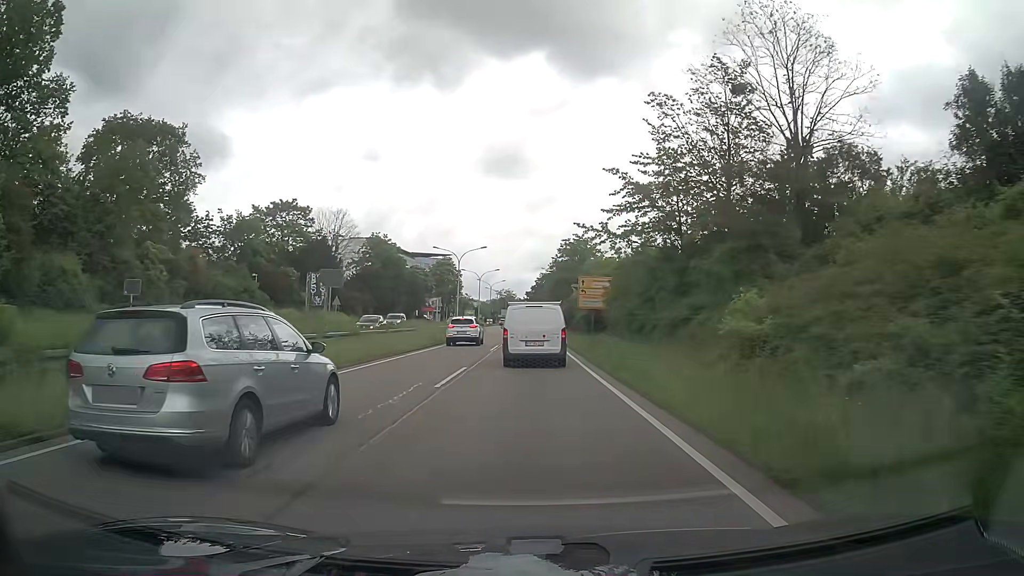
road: trunk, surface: asphalt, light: Day
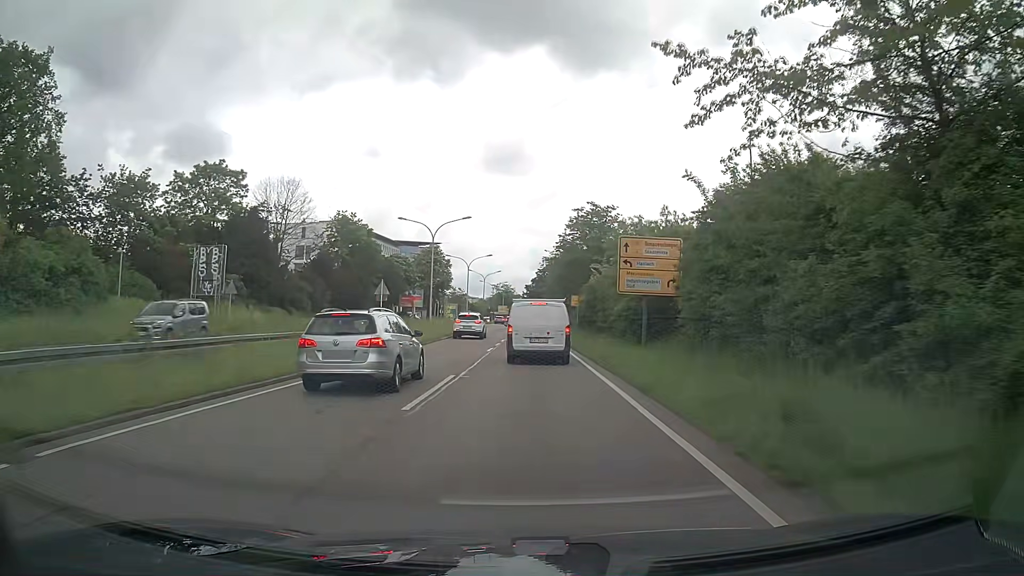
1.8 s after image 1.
(0.0, +22.0) m; 0°
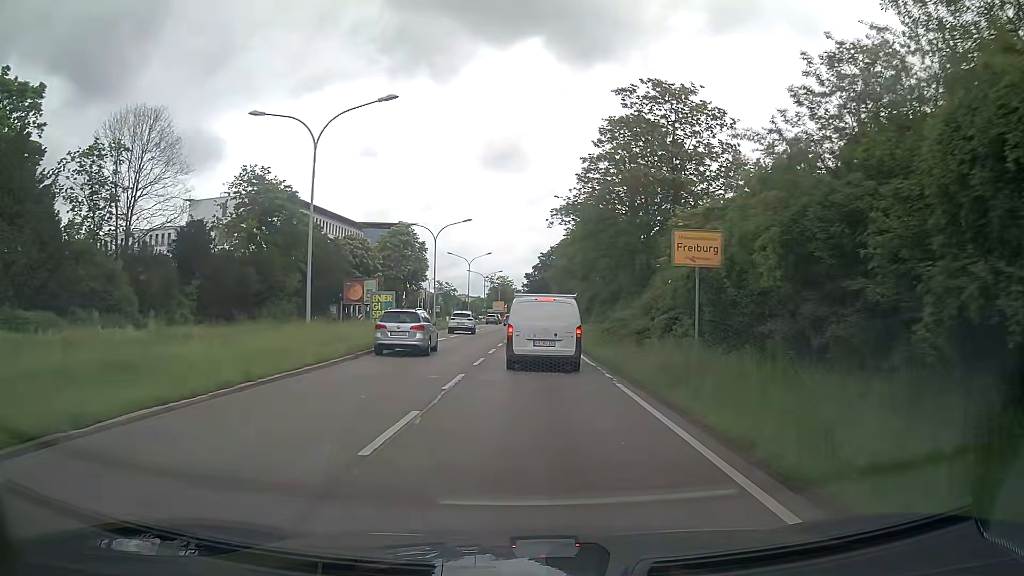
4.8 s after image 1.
(0.0, +33.3) m; 0°
